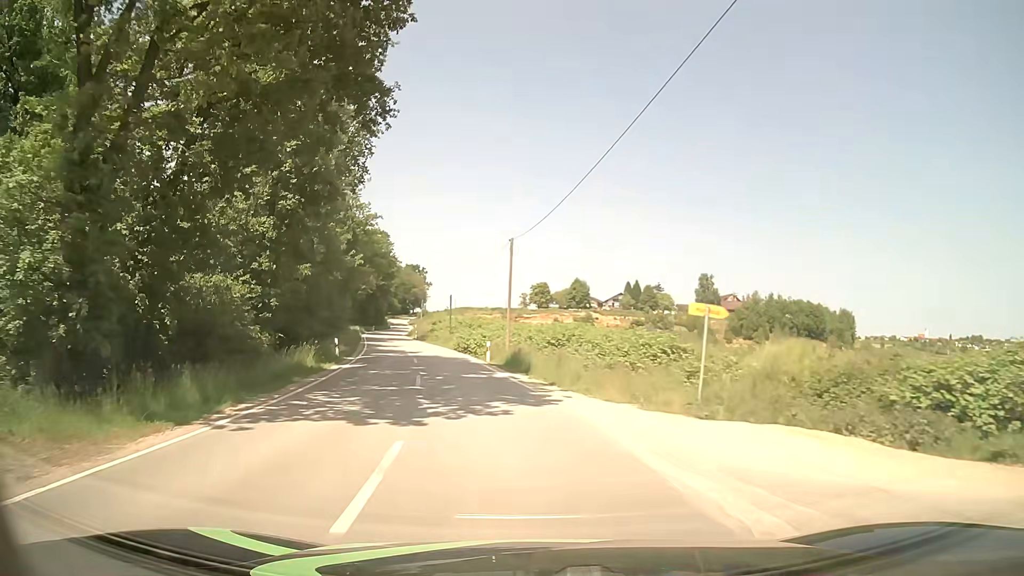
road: tertiary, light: Day
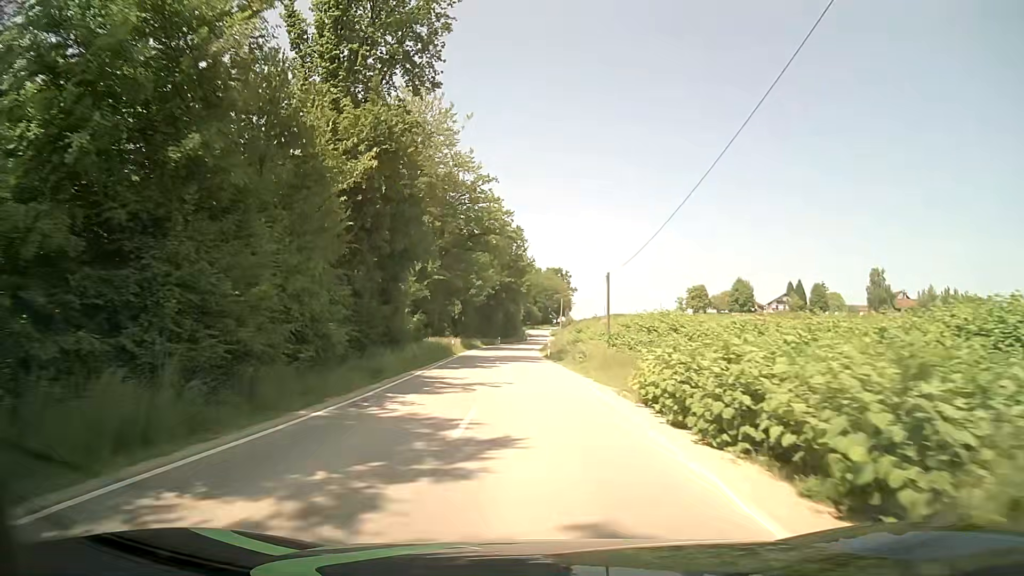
(-4.5, +32.0) m; -13°
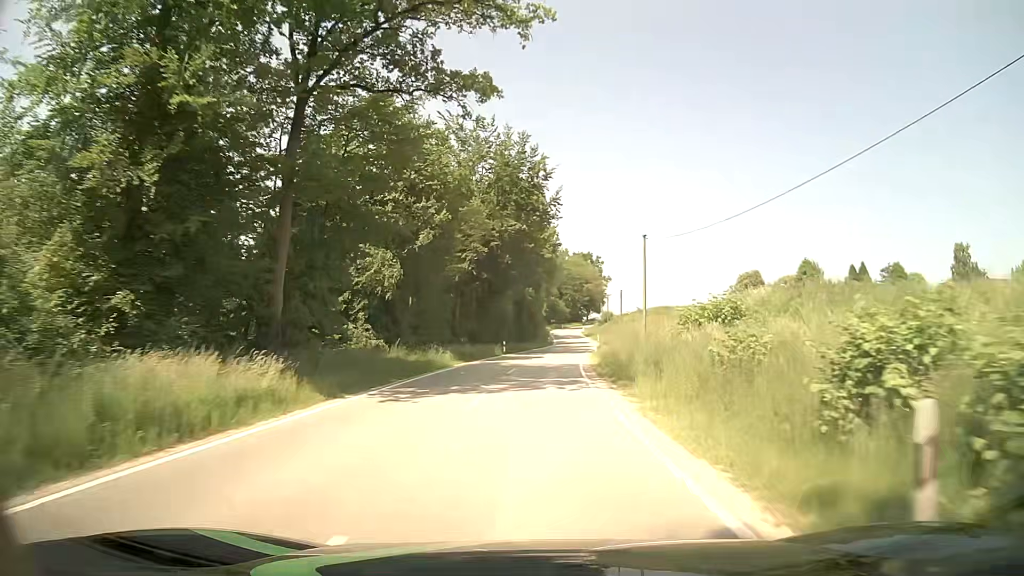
(-1.2, +45.8) m; -2°
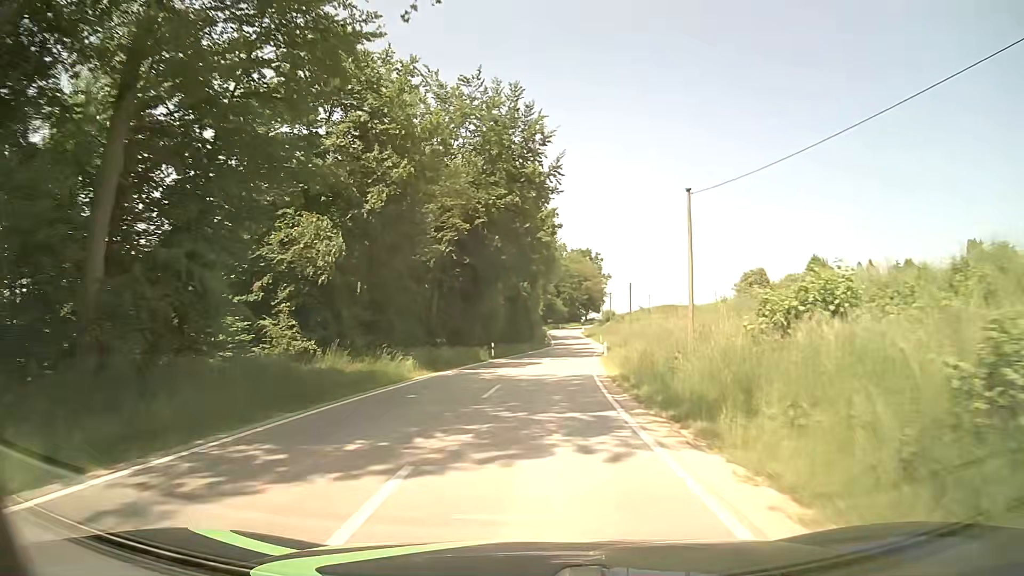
(0.0, +9.8) m; +1°
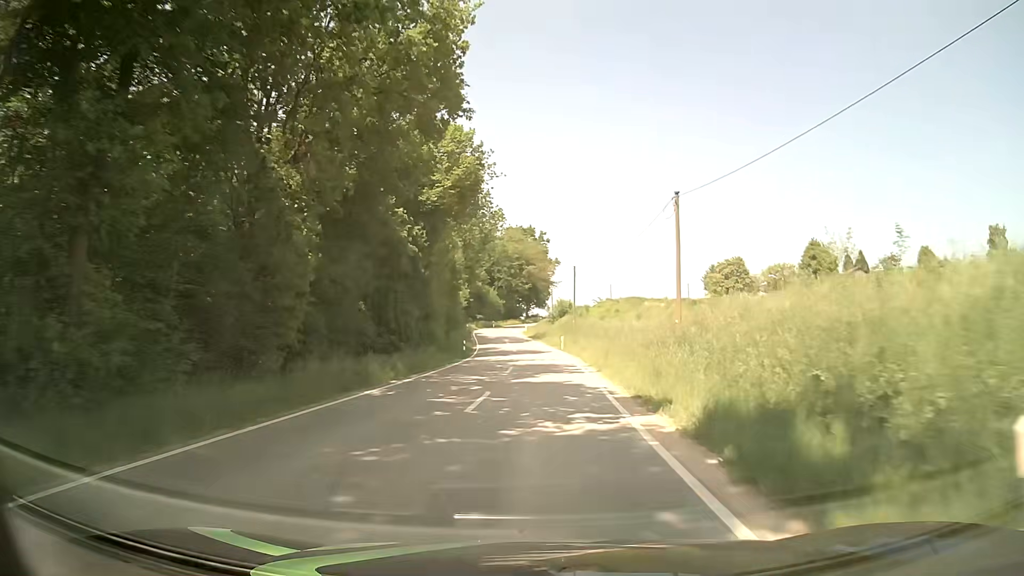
(+1.7, +39.7) m; +5°
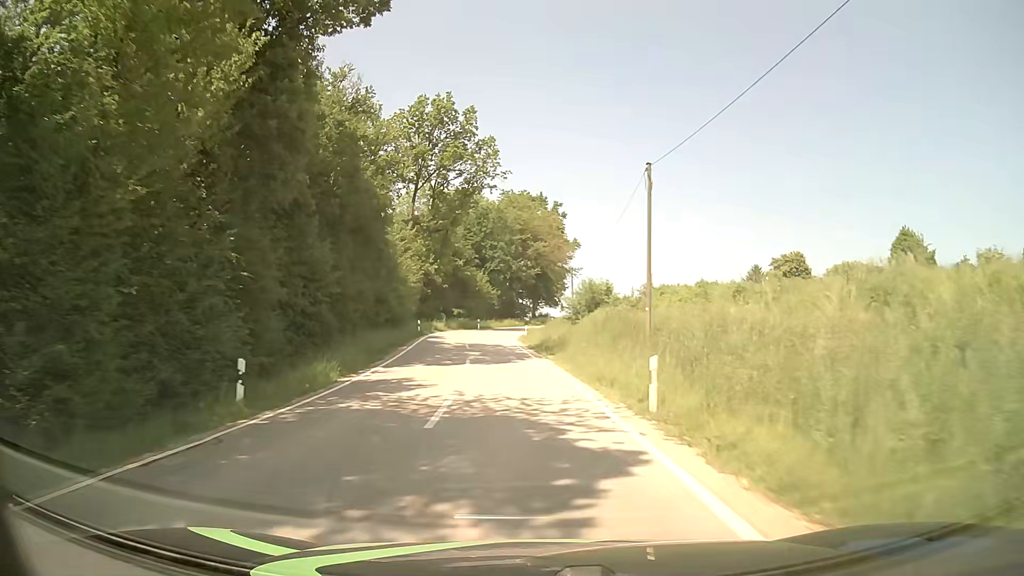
(+0.2, +39.0) m; 0°
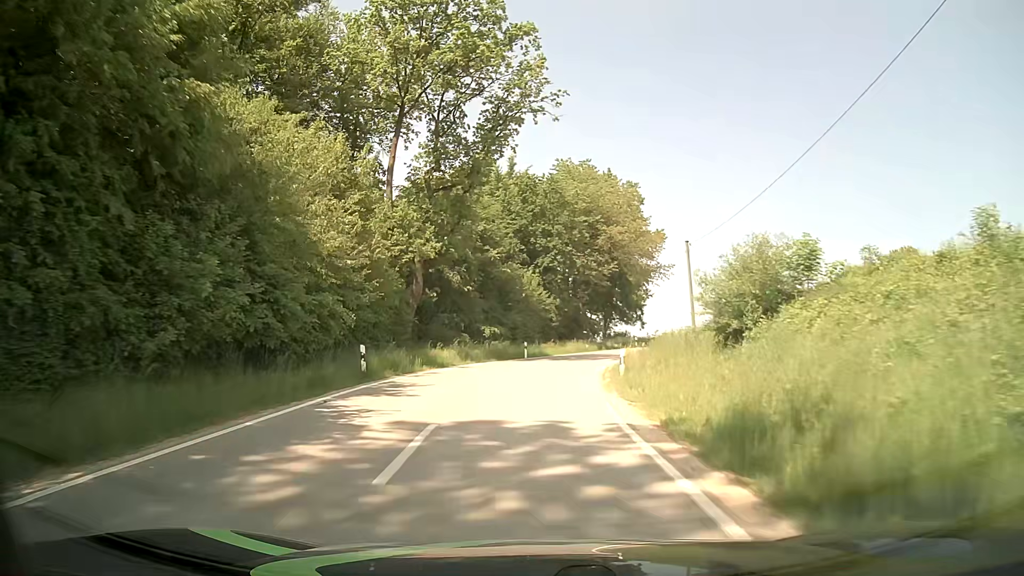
(-1.6, +27.8) m; -6°
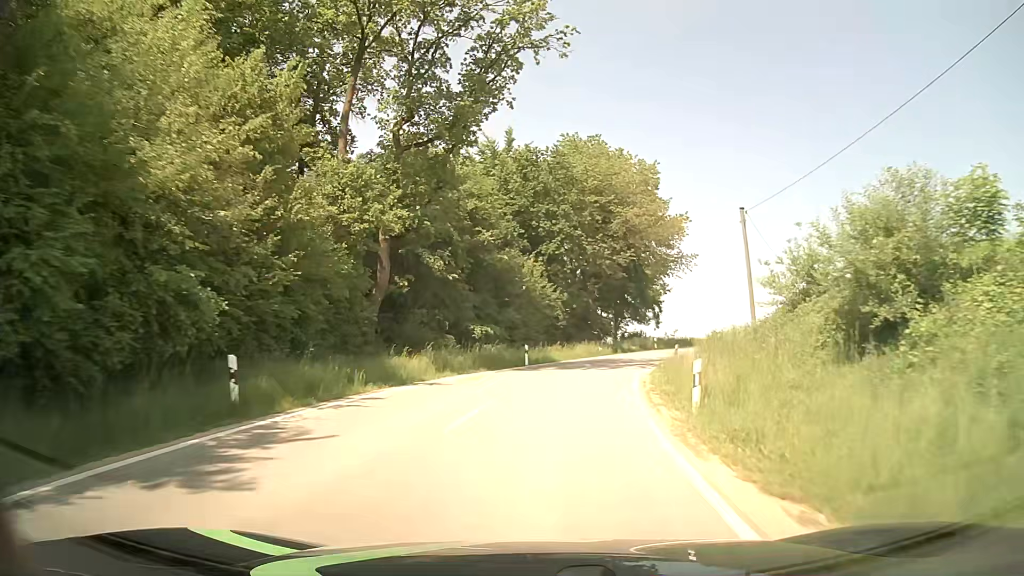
(-0.1, +8.9) m; 0°
(0, +10) (+1, +20) (+3, +30) (+6, +39) (+11, +48) (+17, +56) (+23, +64) (+31, +70) (+38, +77) (+46, +84) m
